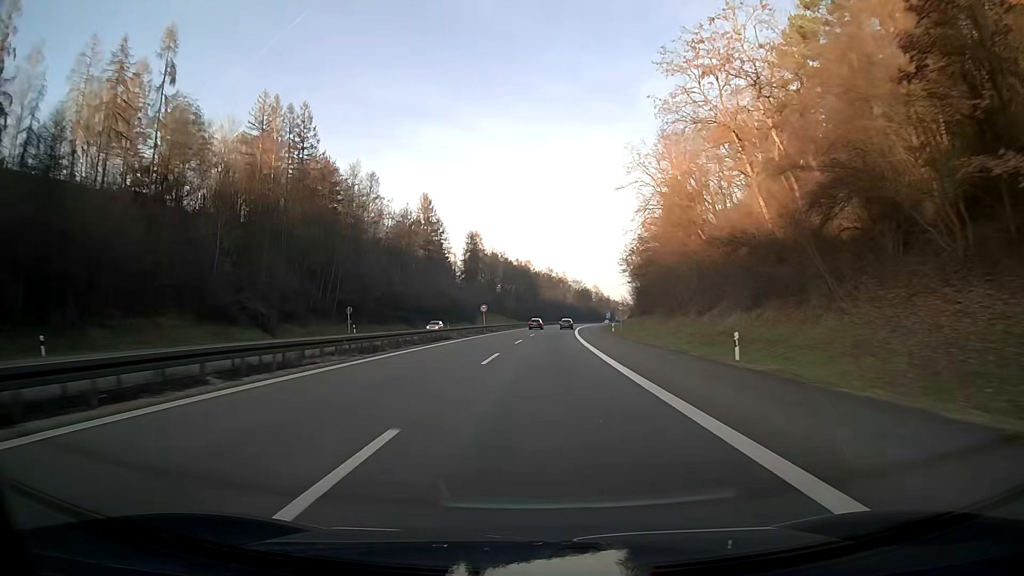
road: motorway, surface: asphalt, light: Day
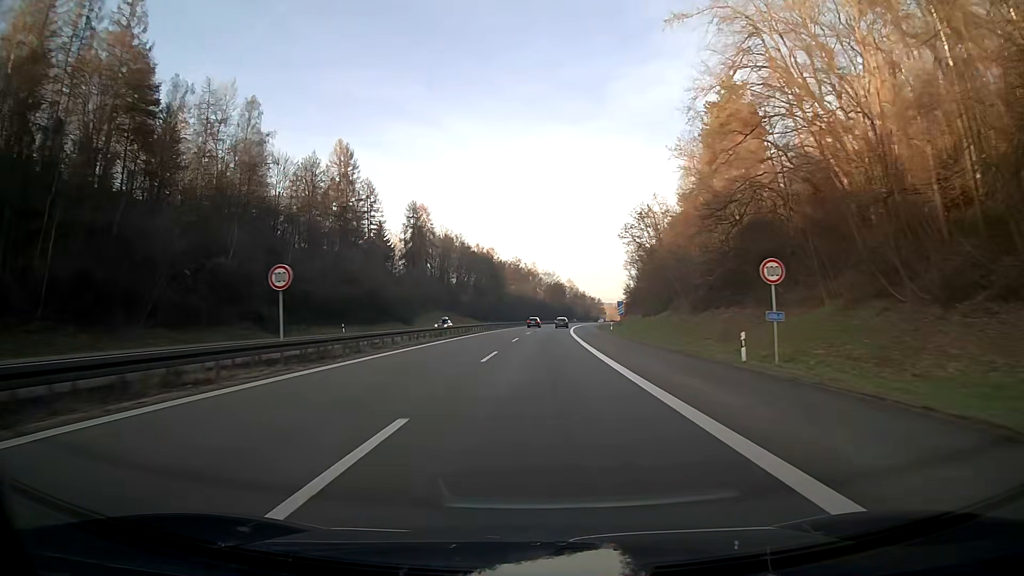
(+1.4, +53.0) m; +3°
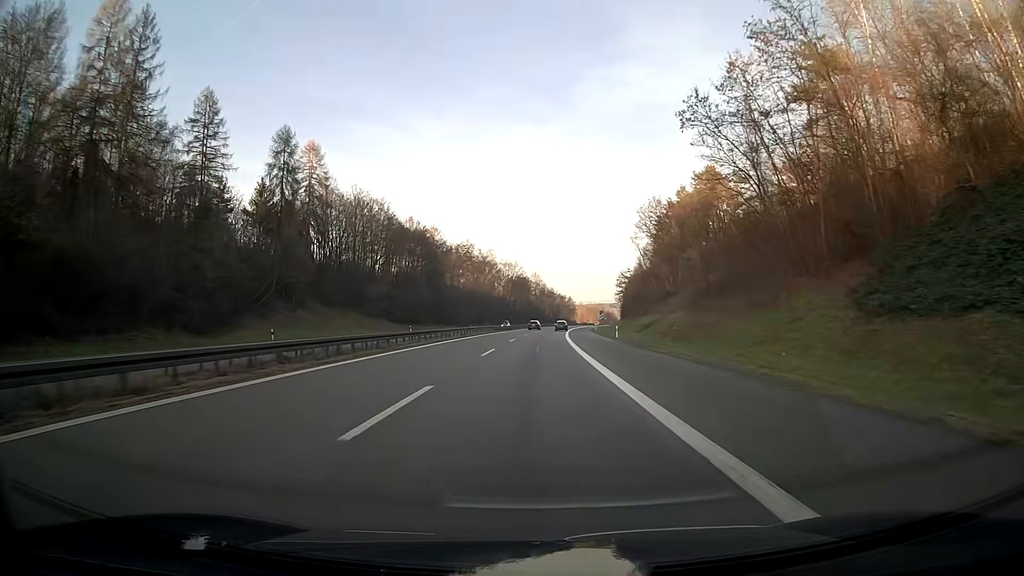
(+1.7, +67.1) m; +3°
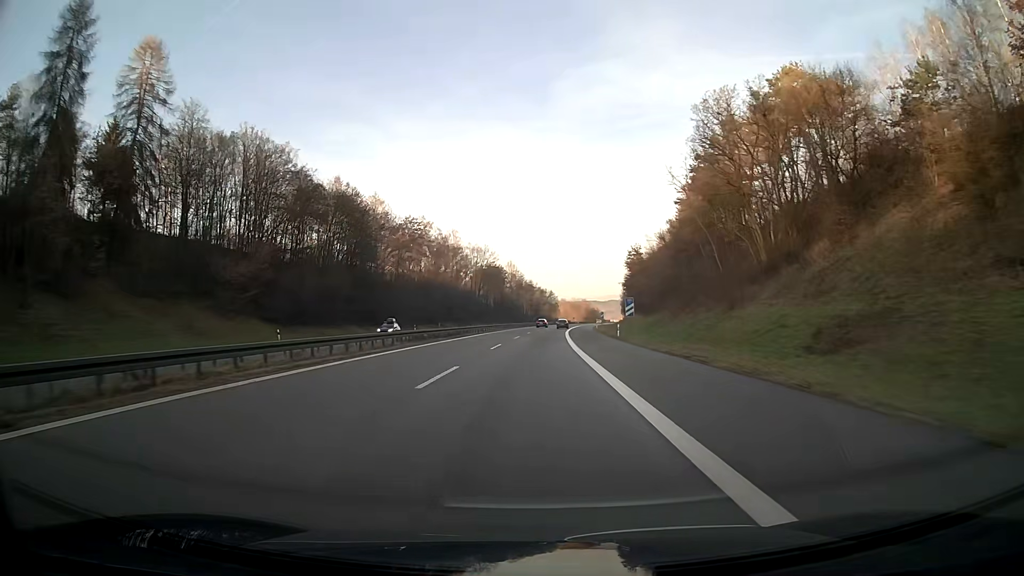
(+0.8, +48.7) m; +1°
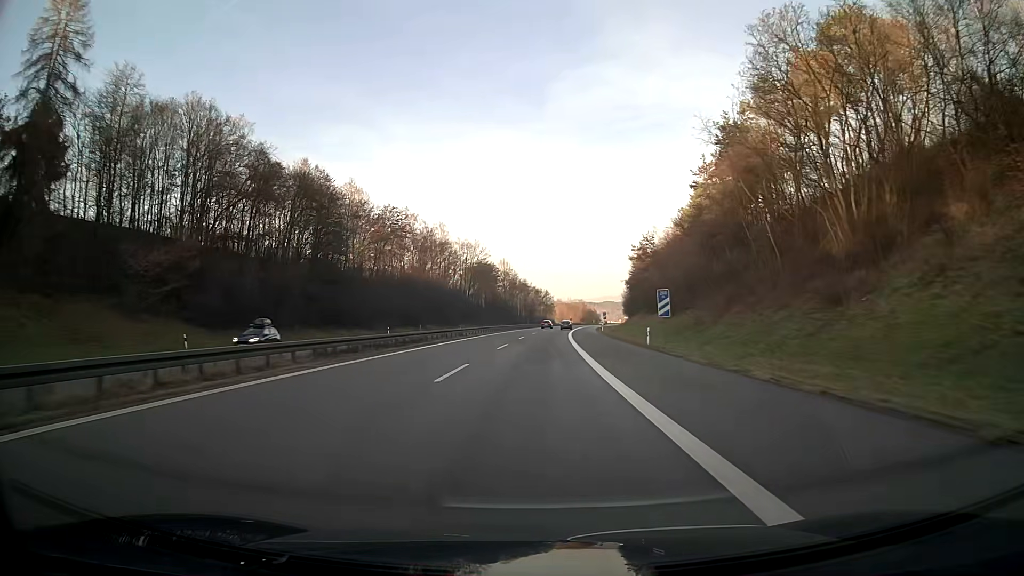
(0.0, +16.1) m; +1°
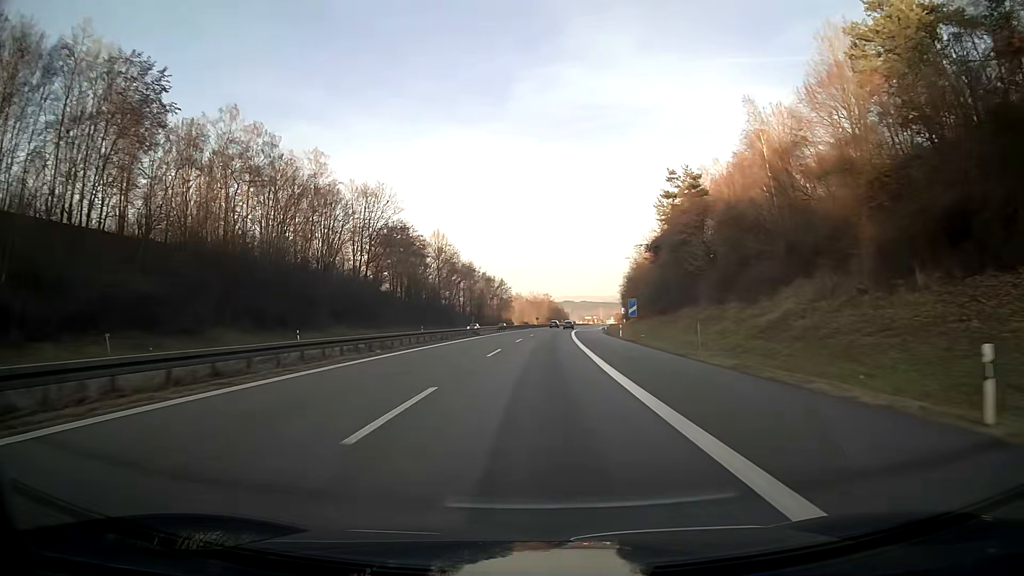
(+2.7, +79.8) m; +4°
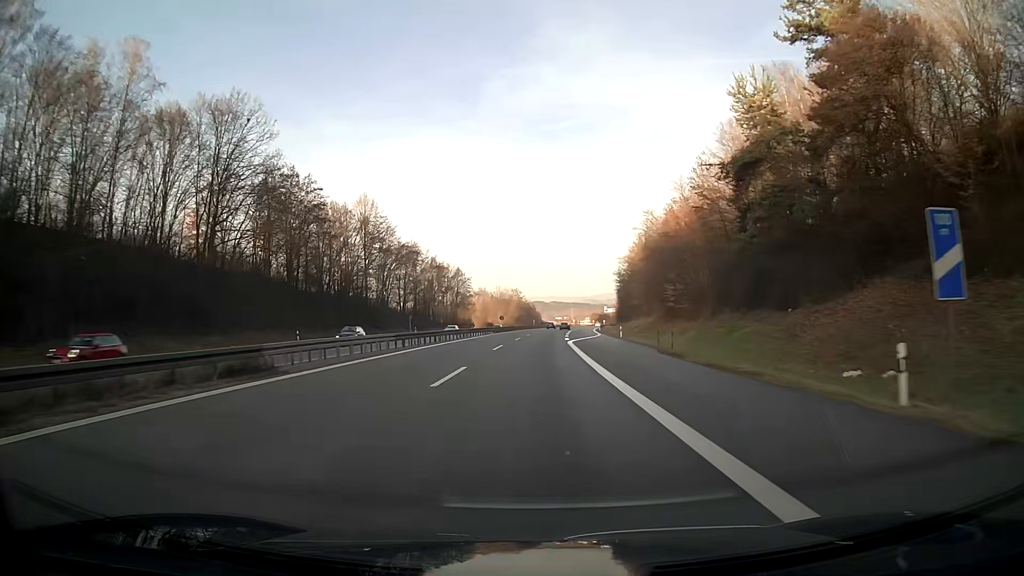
(+1.1, +47.6) m; +3°
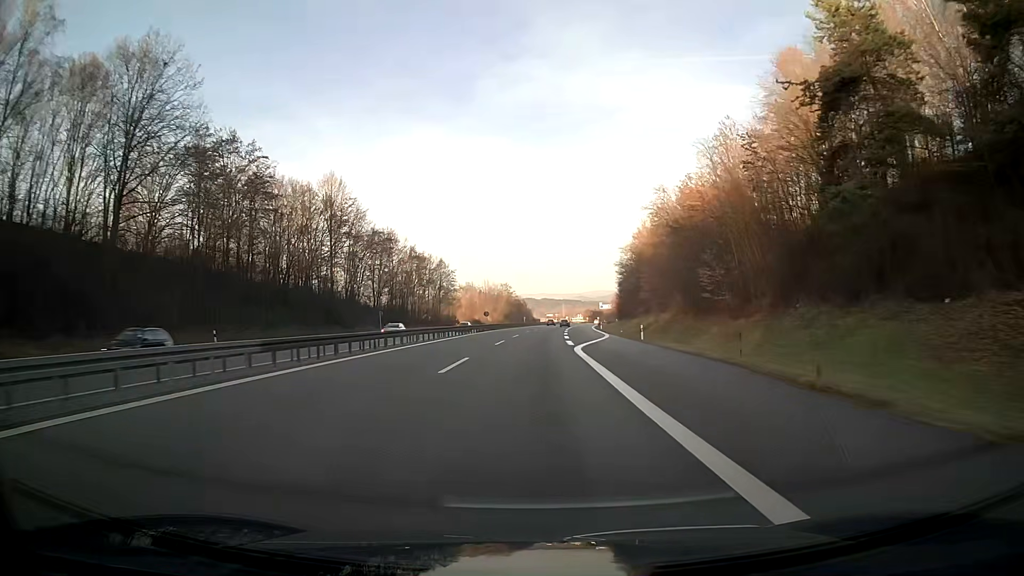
(+0.1, +15.9) m; +1°
(0, +10) (0, +20) (+1, +30) (+1, +40) (+2, +50) (+3, +60) (+4, +70) (+5, +80) (+5, +90) (+6, +100) m
